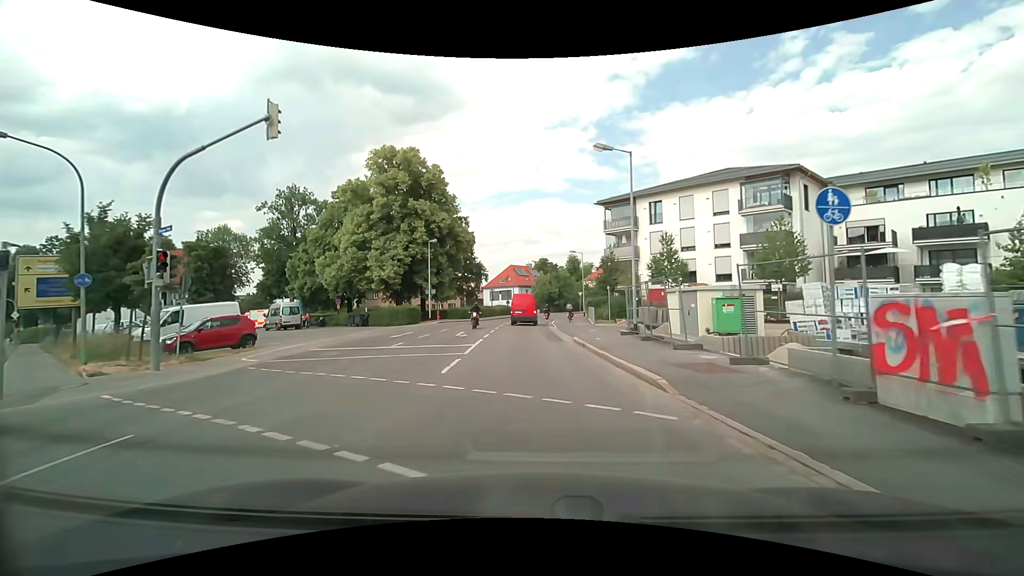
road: secondary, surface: asphalt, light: Day
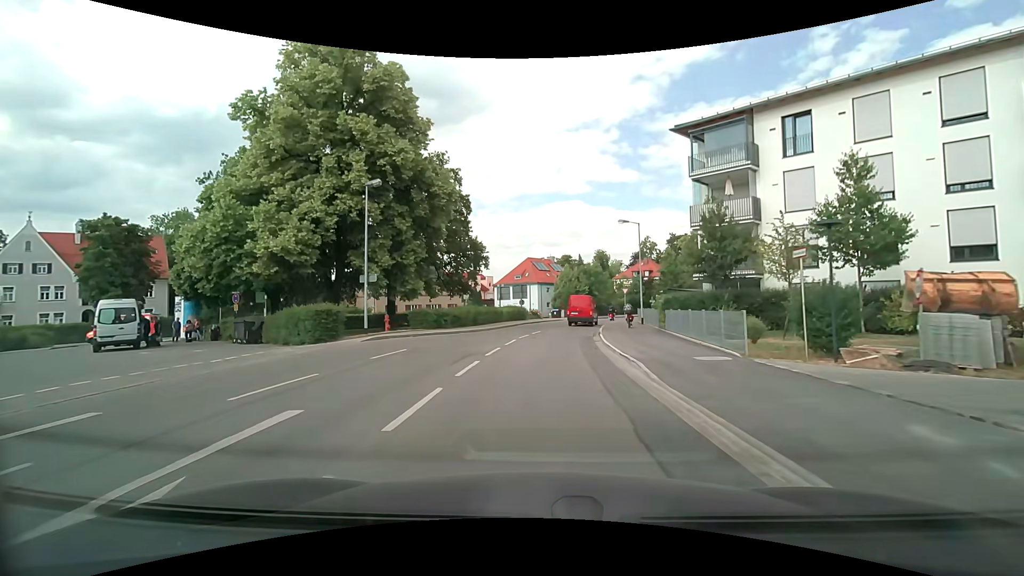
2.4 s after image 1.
(-0.7, +22.4) m; -3°
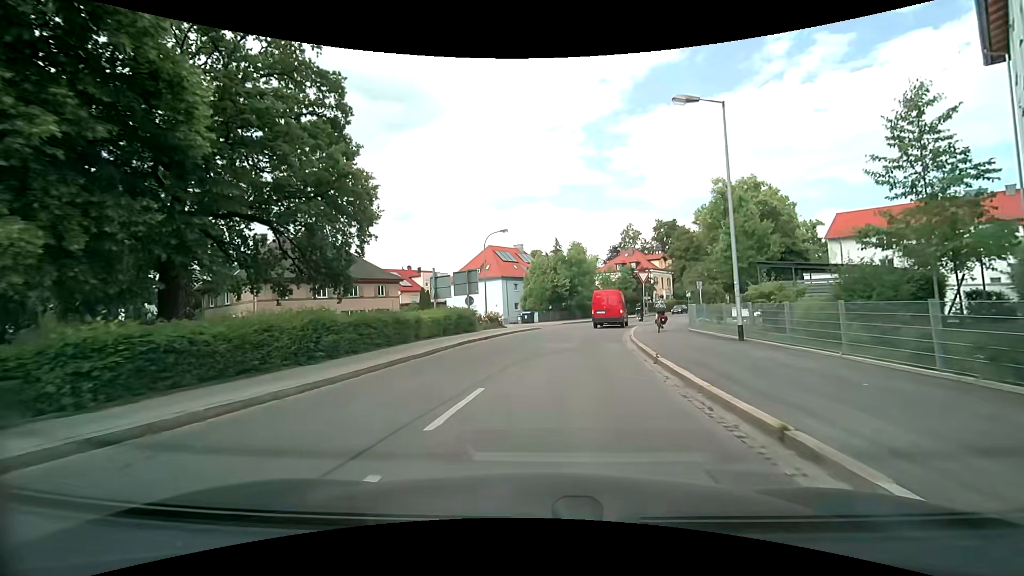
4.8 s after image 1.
(+0.5, +22.3) m; +4°
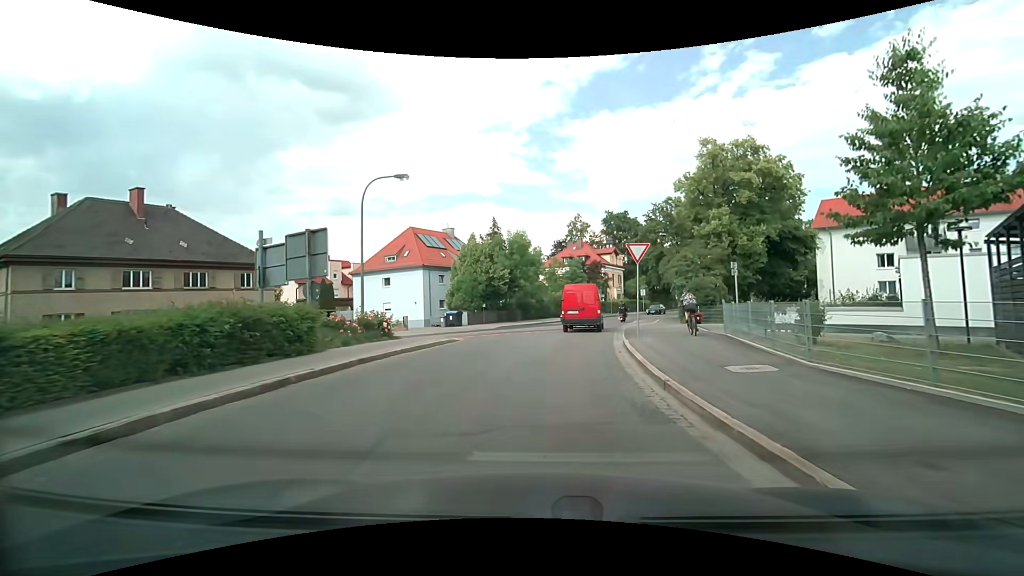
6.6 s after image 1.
(+0.7, +14.5) m; +6°
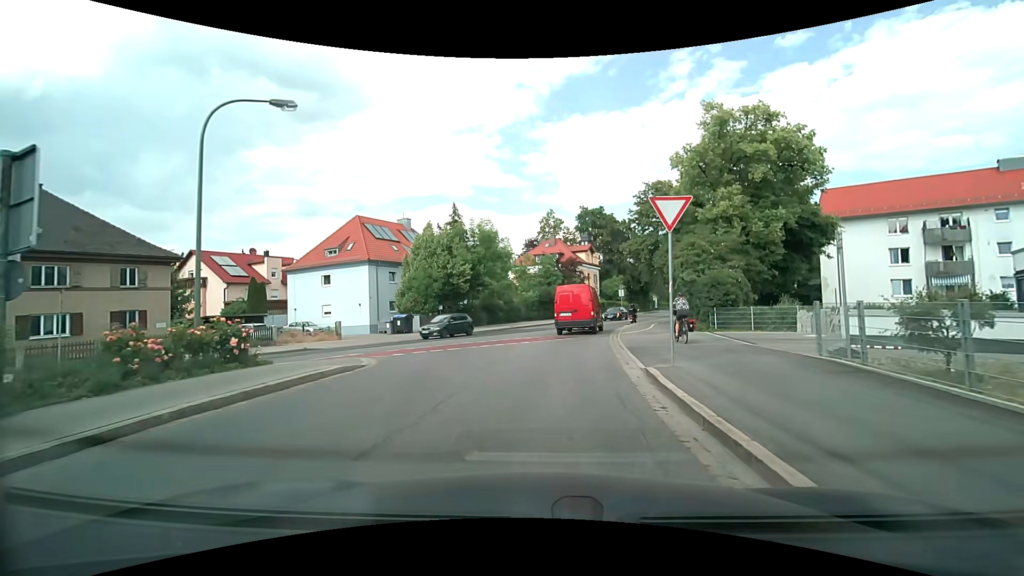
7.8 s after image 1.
(+0.2, +7.9) m; +3°
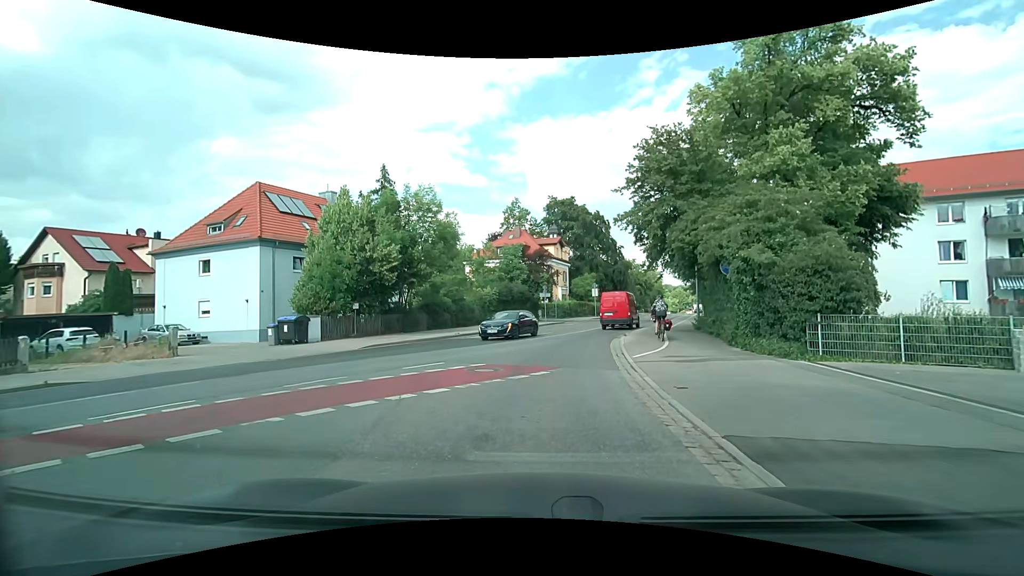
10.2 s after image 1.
(+0.4, +11.2) m; +5°
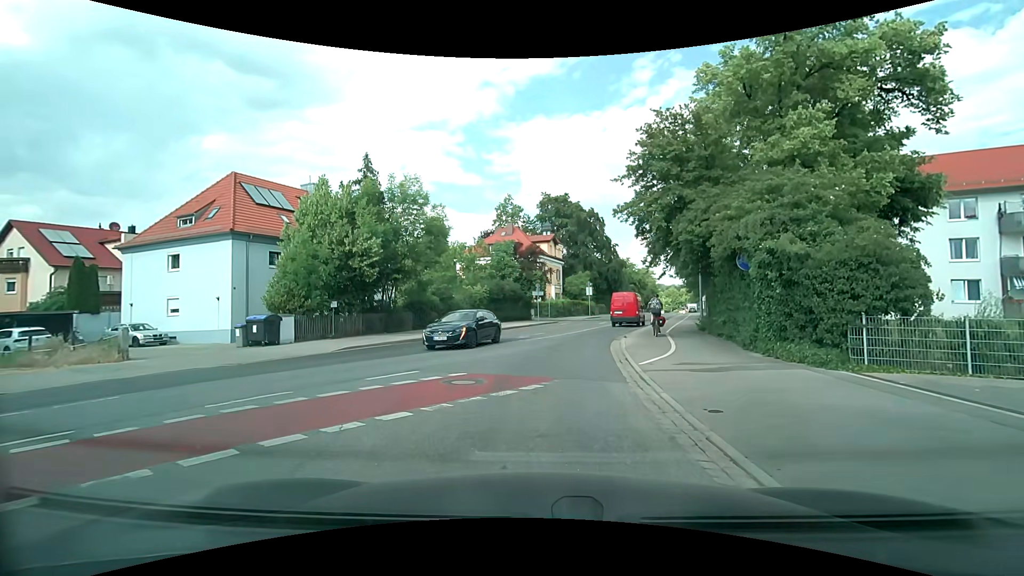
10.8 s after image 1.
(0.0, +1.9) m; 0°
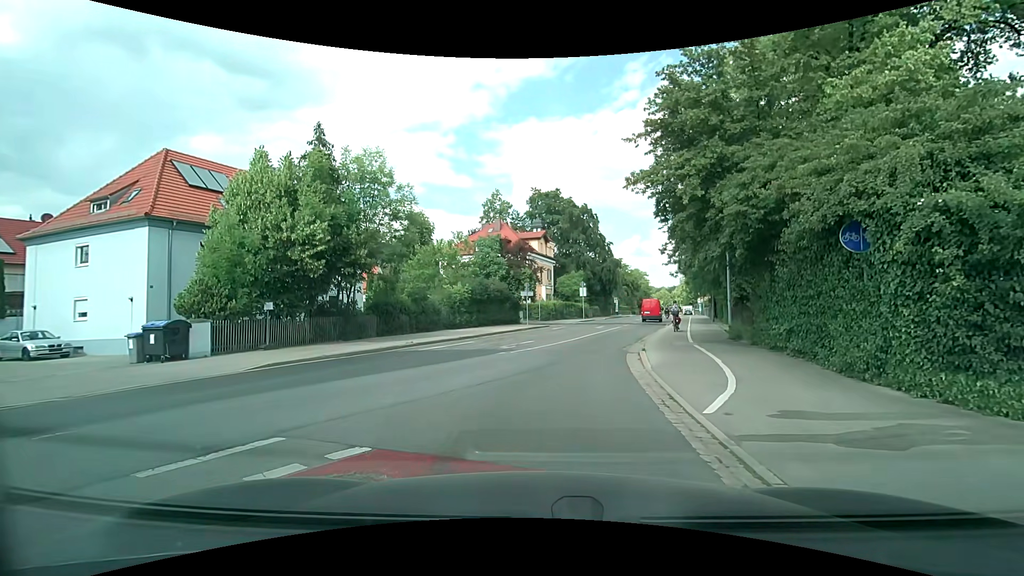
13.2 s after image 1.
(+0.1, +5.3) m; 0°
